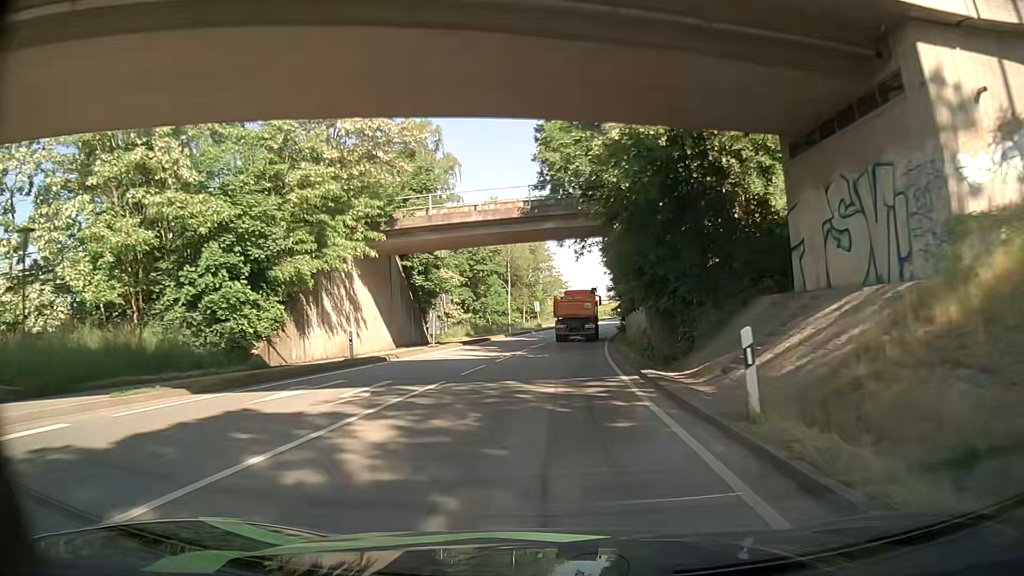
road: primary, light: Day
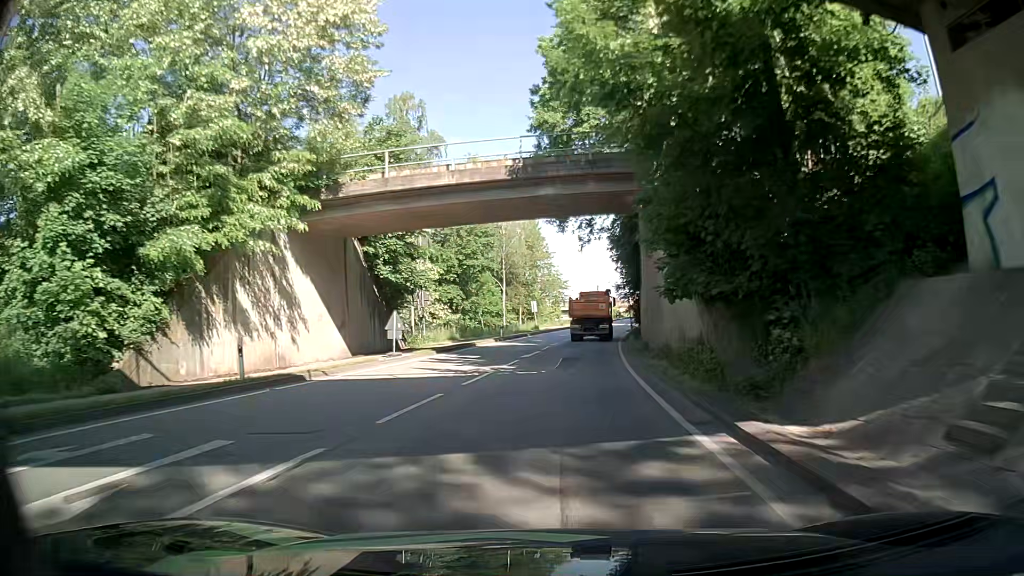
(+0.1, +8.6) m; +1°
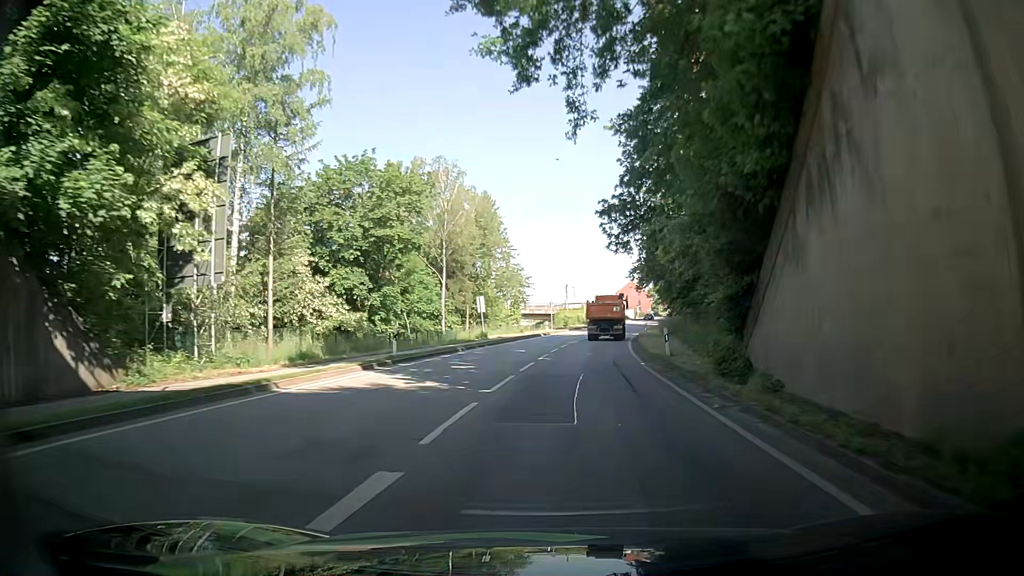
(+0.3, +25.6) m; +2°
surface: asphalt
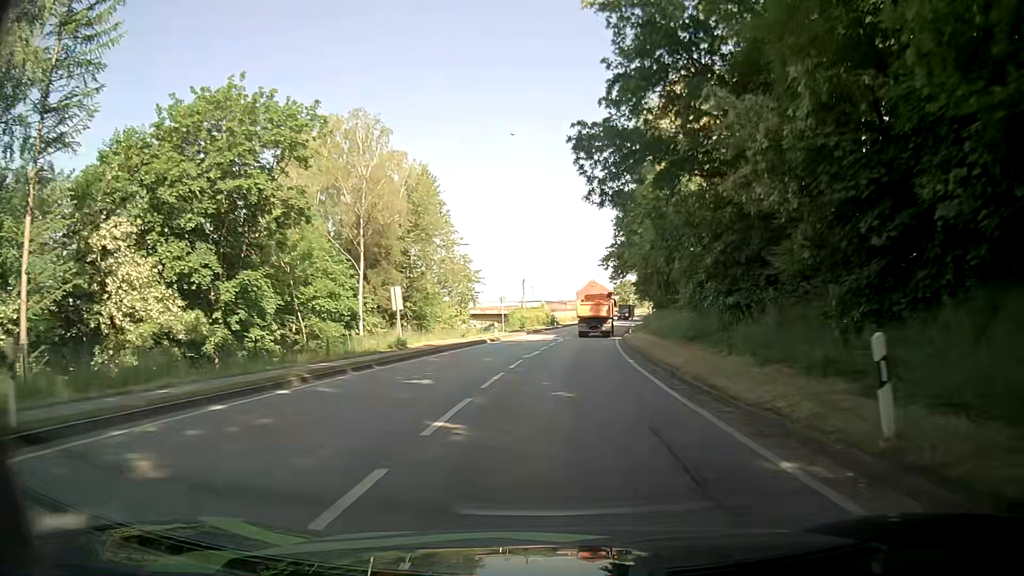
(+0.5, +17.3) m; +3°
